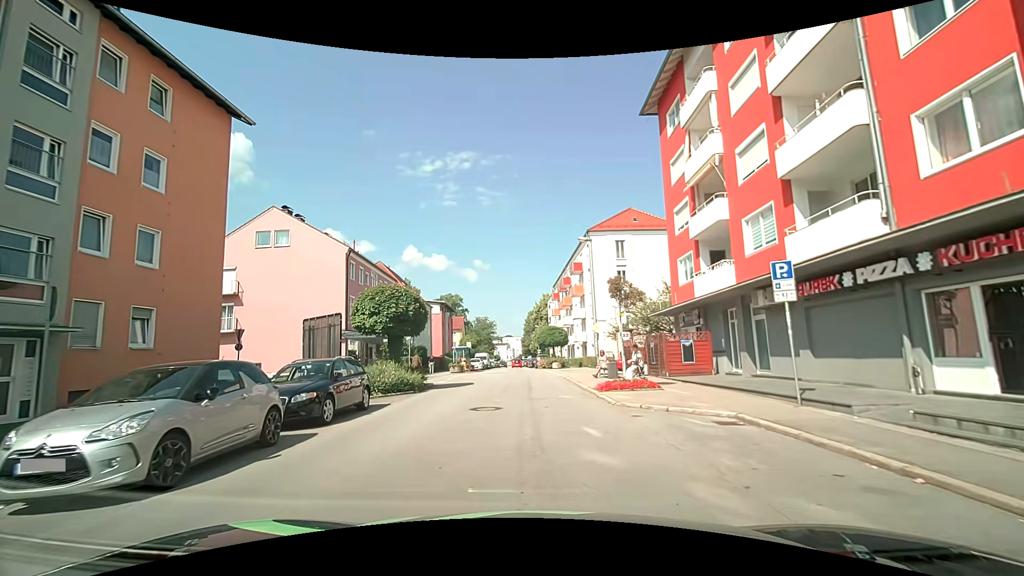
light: Day
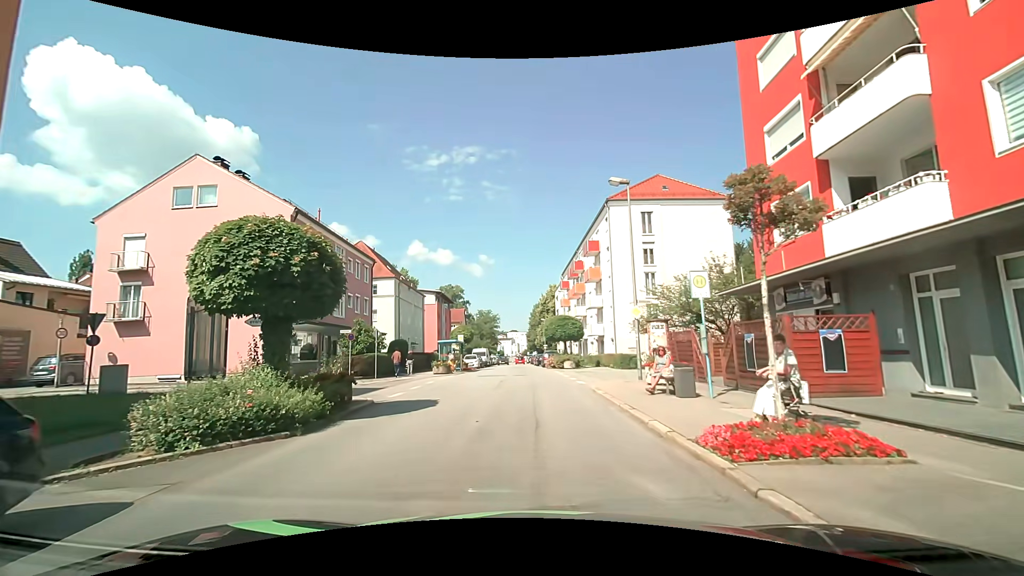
(-0.2, +9.8) m; -2°
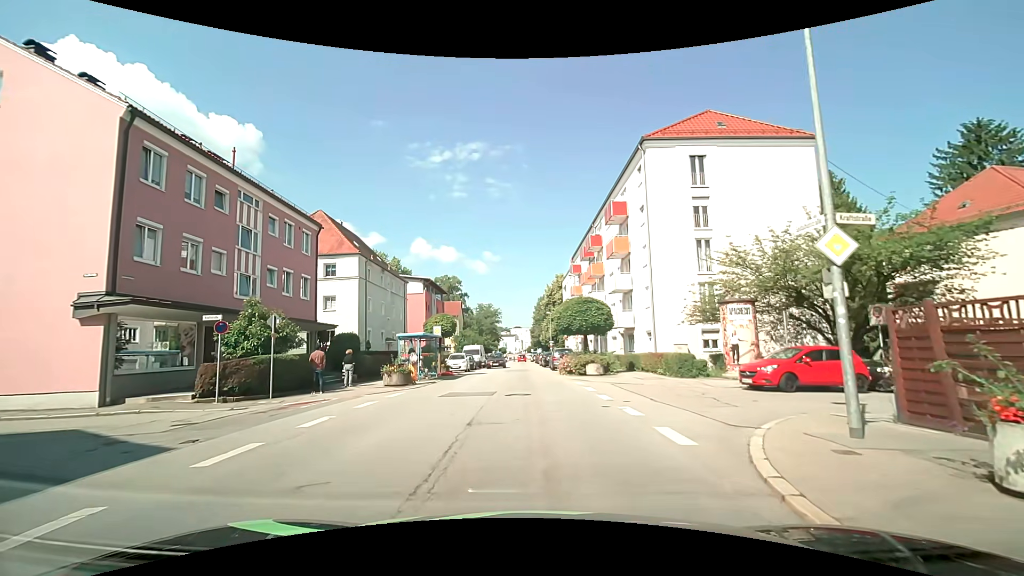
(+0.1, +12.3) m; 0°
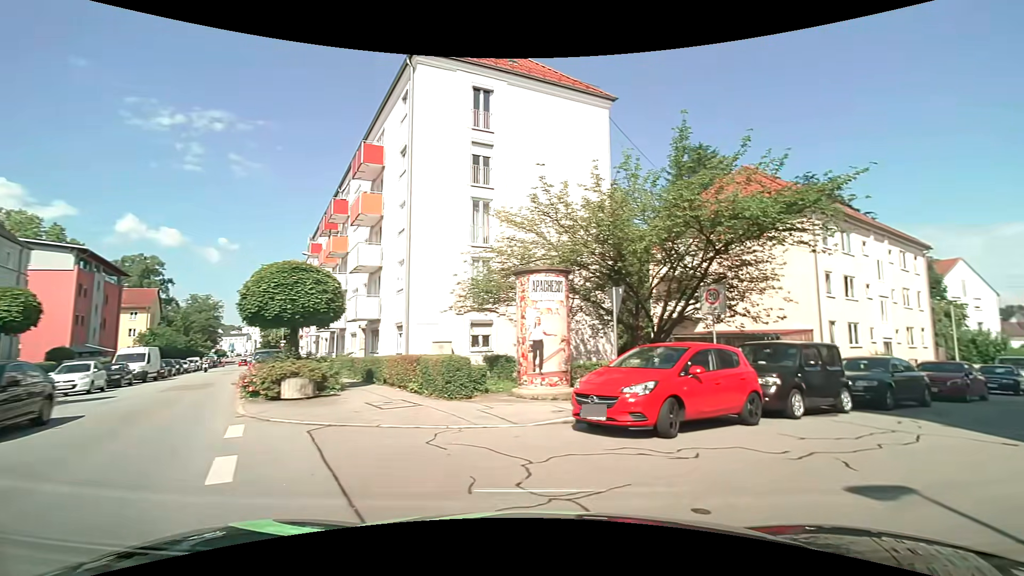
(+1.5, +10.2) m; +27°
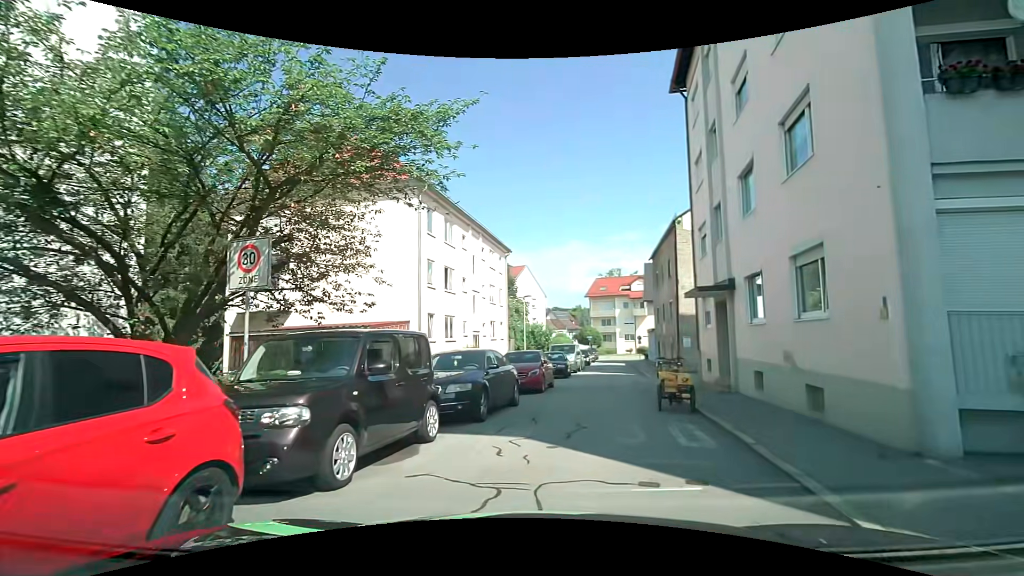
(+2.2, +5.9) m; +43°
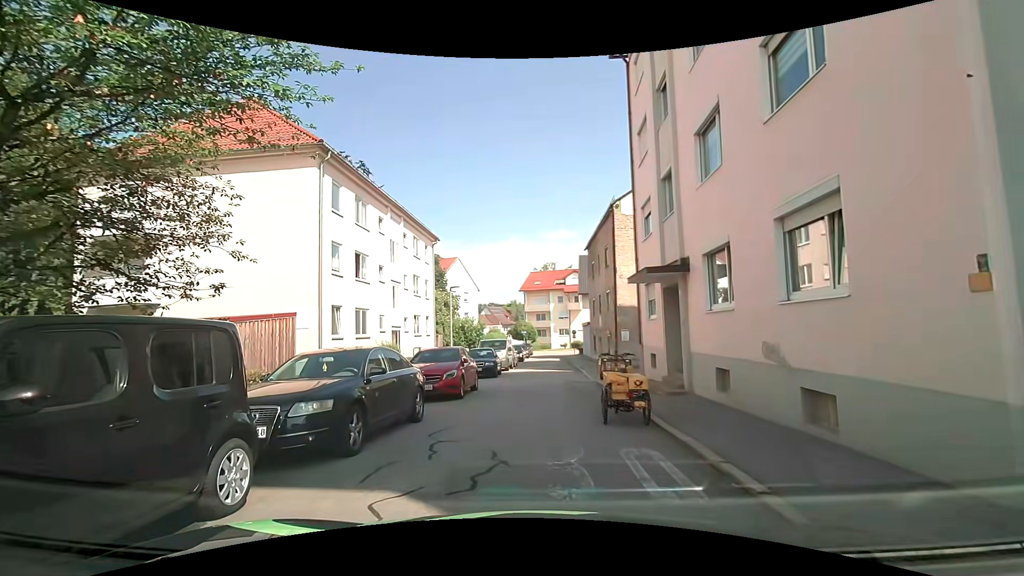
(+0.3, +3.0) m; +6°
